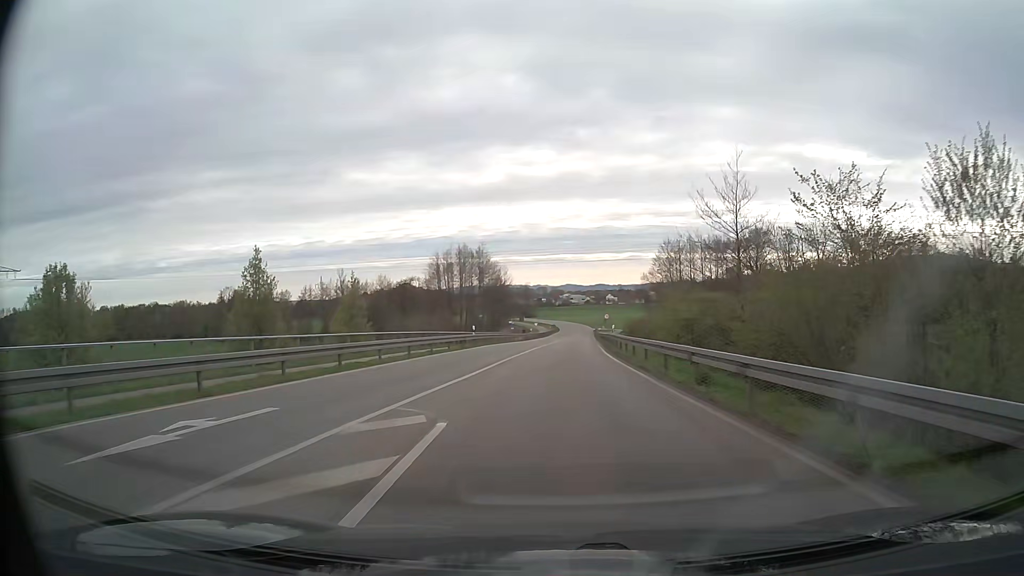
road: secondary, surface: asphalt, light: Day
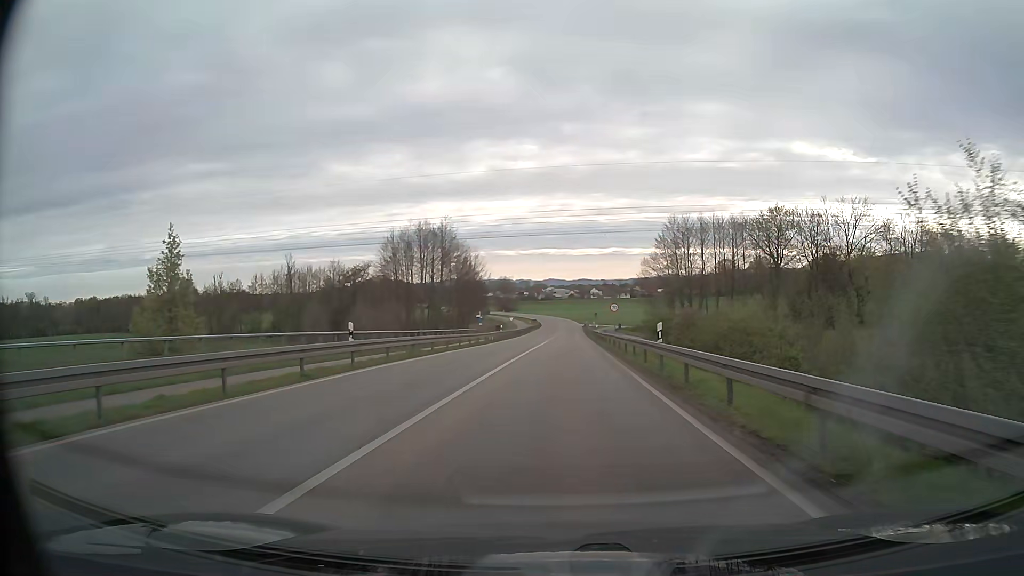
(+0.3, +24.4) m; +1°
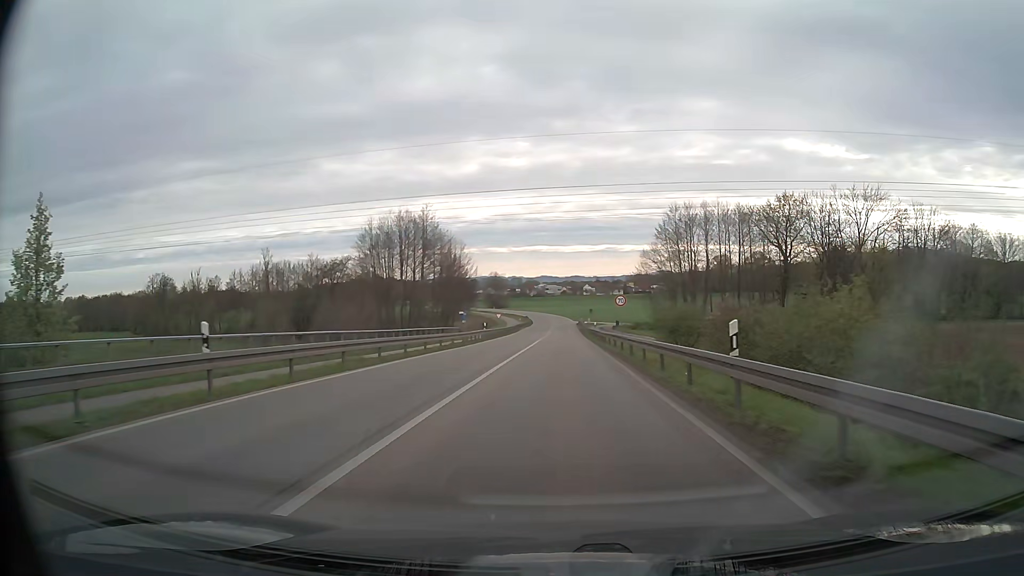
(+0.1, +8.7) m; +1°
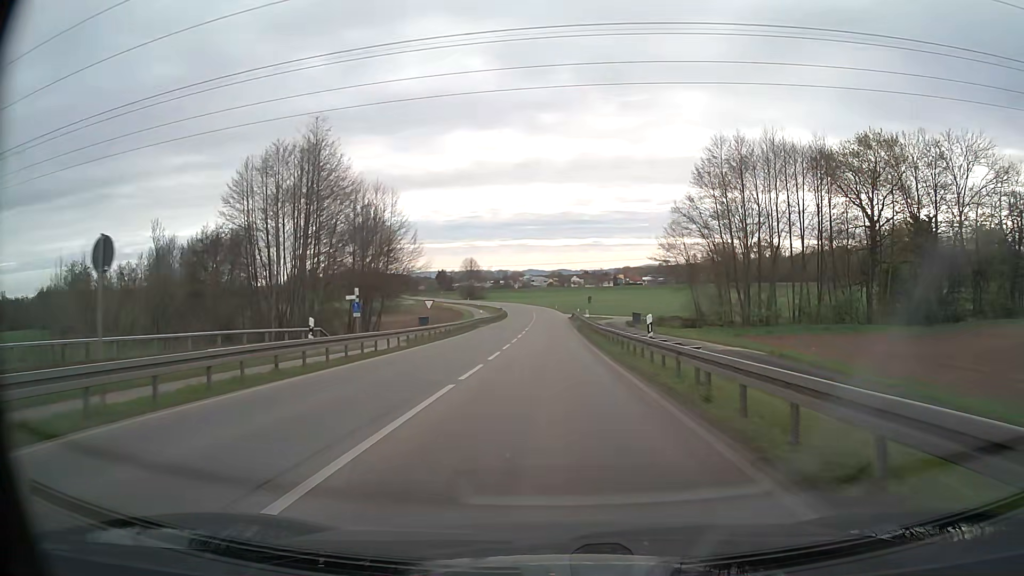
(+0.5, +37.7) m; +1°
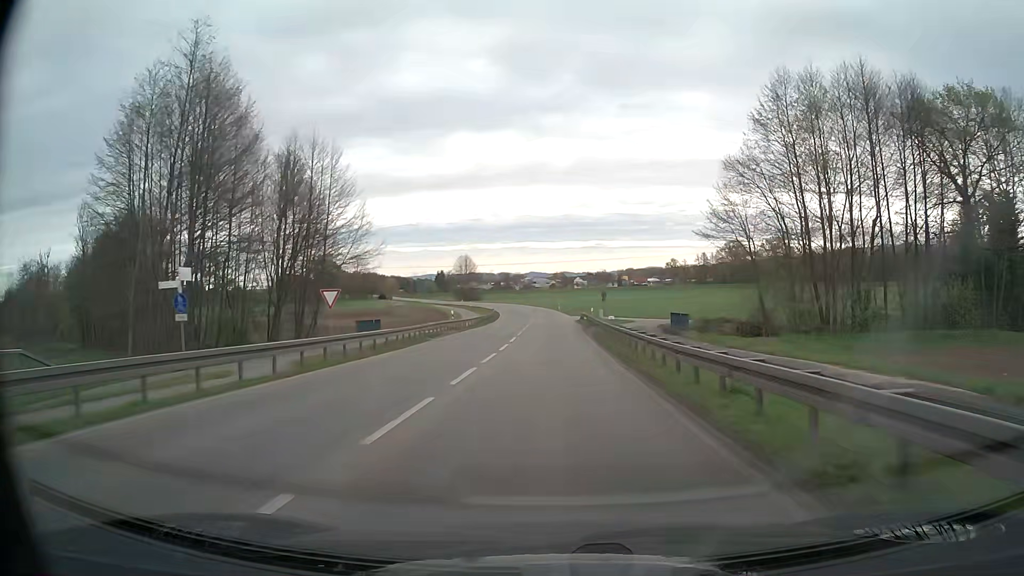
(0.0, +20.1) m; 0°
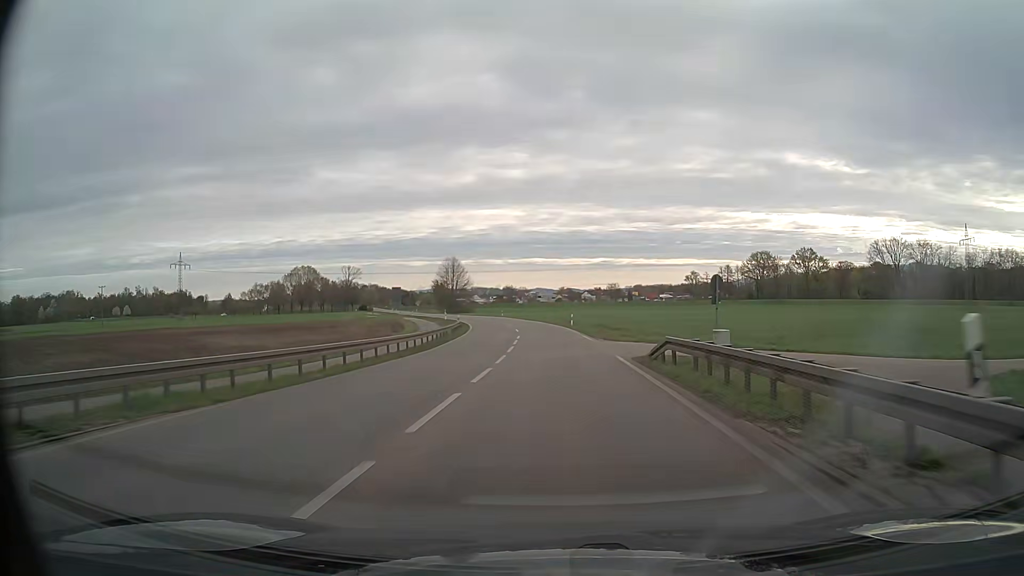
(-0.3, +41.0) m; 0°
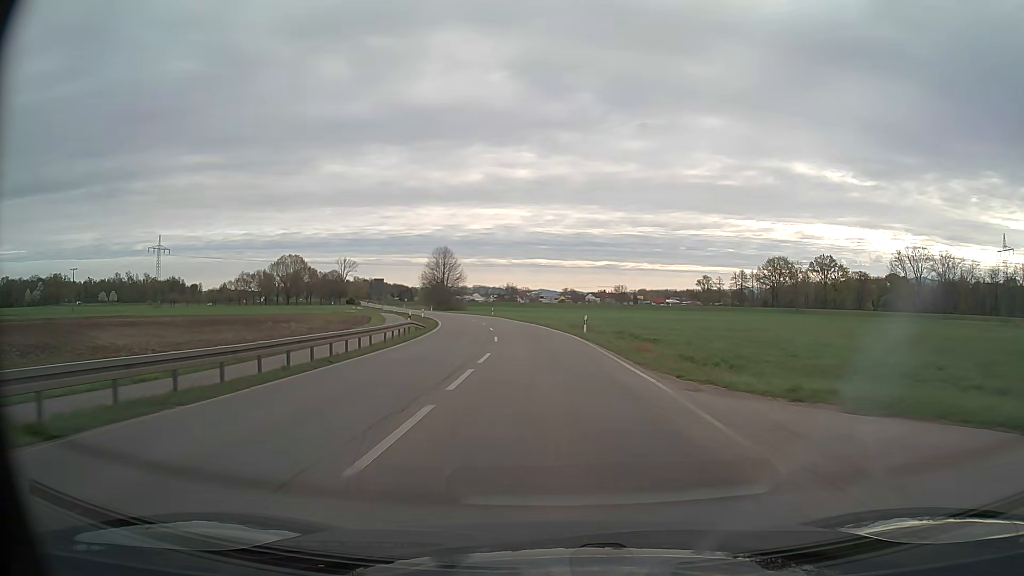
(-0.2, +20.4) m; -1°
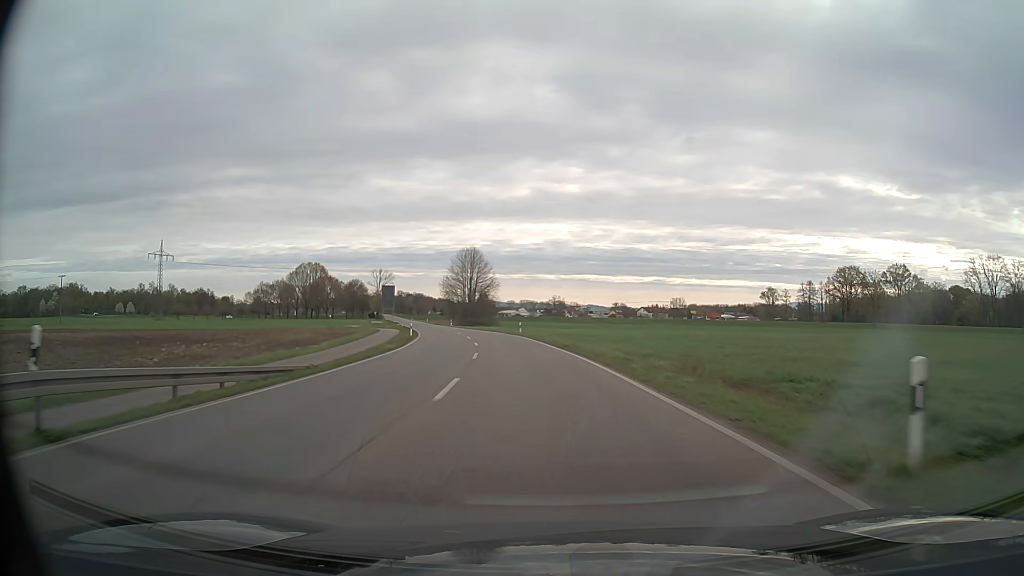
(-0.9, +30.8) m; -4°
(0, +10) (-1, +20) (-2, +30) (-3, +40) (-5, +50) (-7, +60) (-9, +69) (-11, +79) (-14, +89) (-16, +98) m
